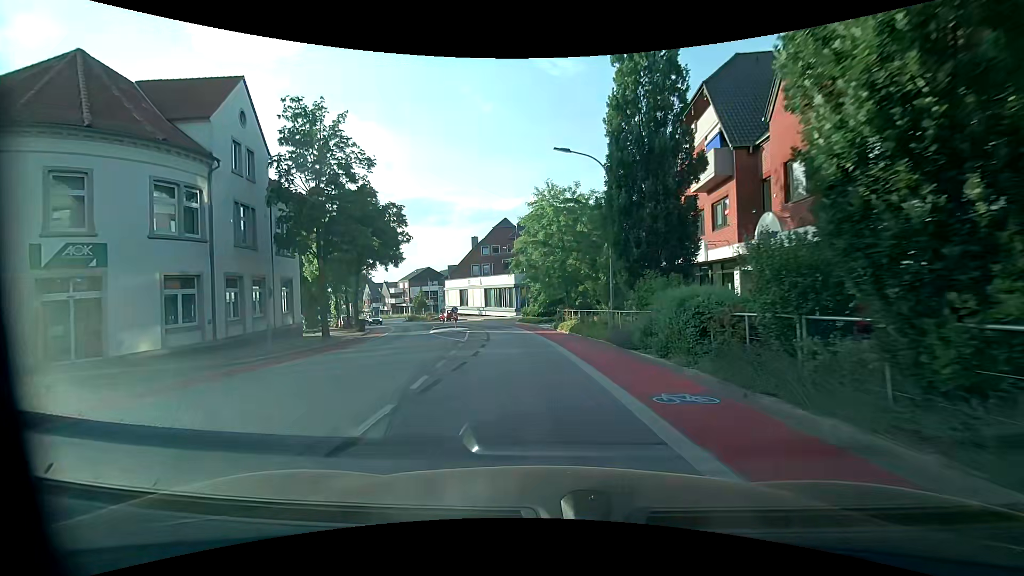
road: unclassified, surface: asphalt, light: Day
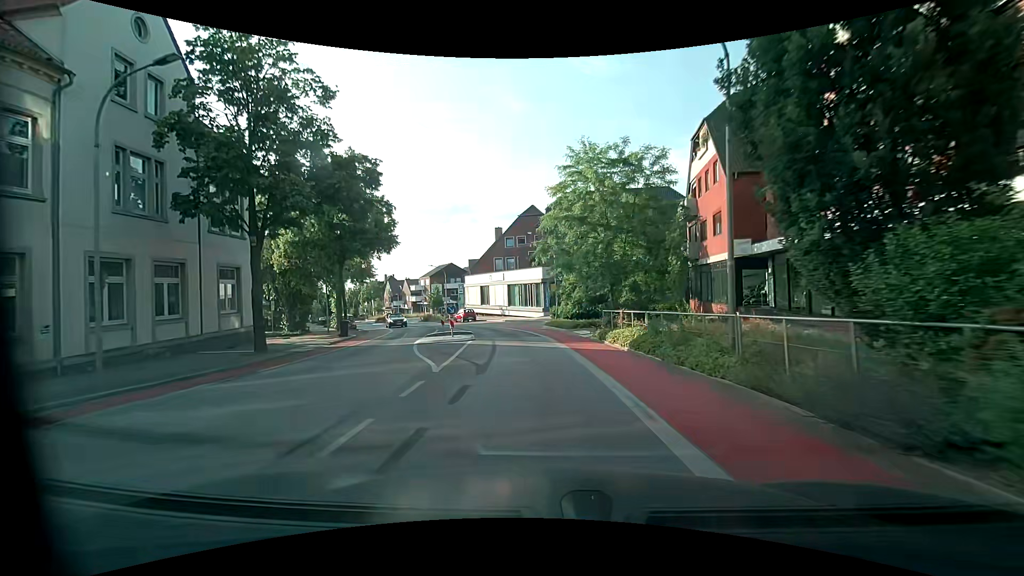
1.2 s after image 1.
(-0.4, +10.0) m; -4°
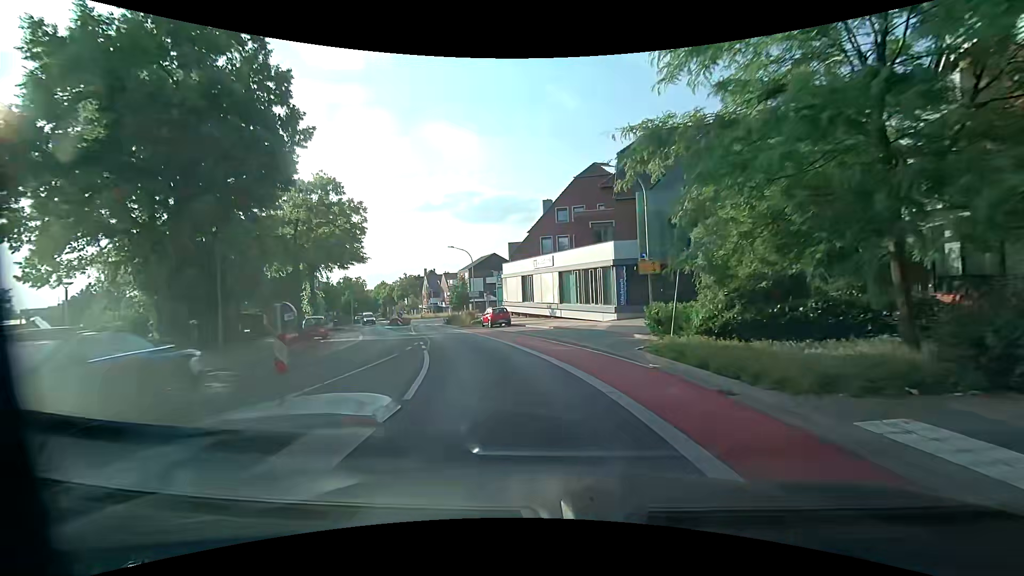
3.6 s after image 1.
(-1.0, +20.2) m; -7°
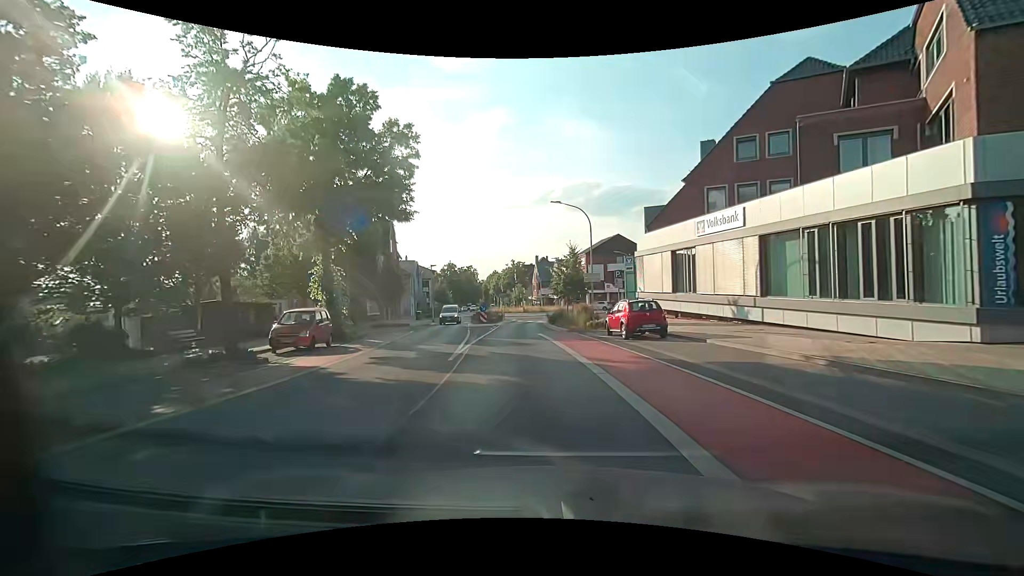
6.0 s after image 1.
(-2.2, +18.5) m; -13°
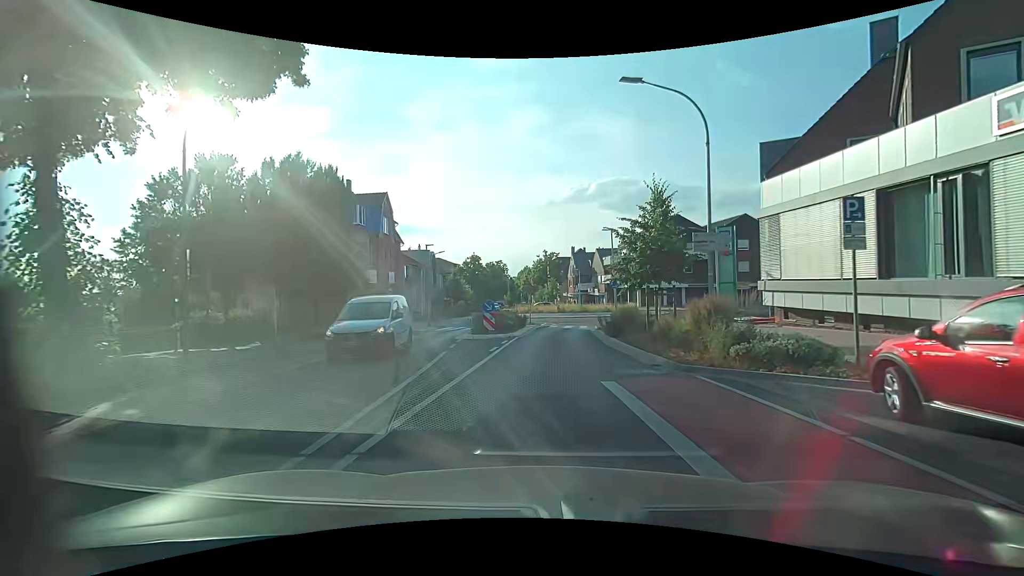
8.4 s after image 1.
(-0.8, +16.3) m; -4°
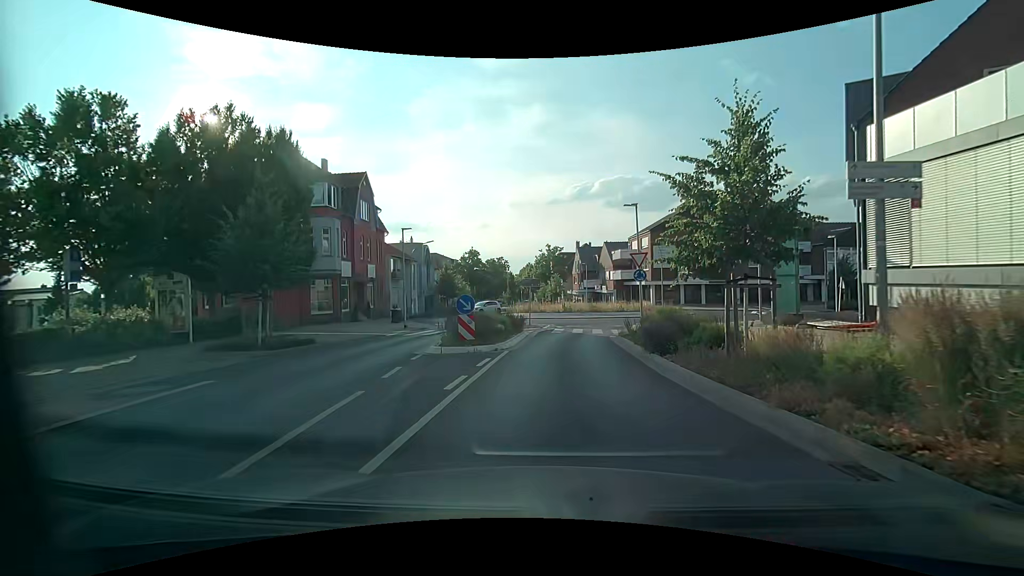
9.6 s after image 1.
(-0.1, +7.1) m; -2°
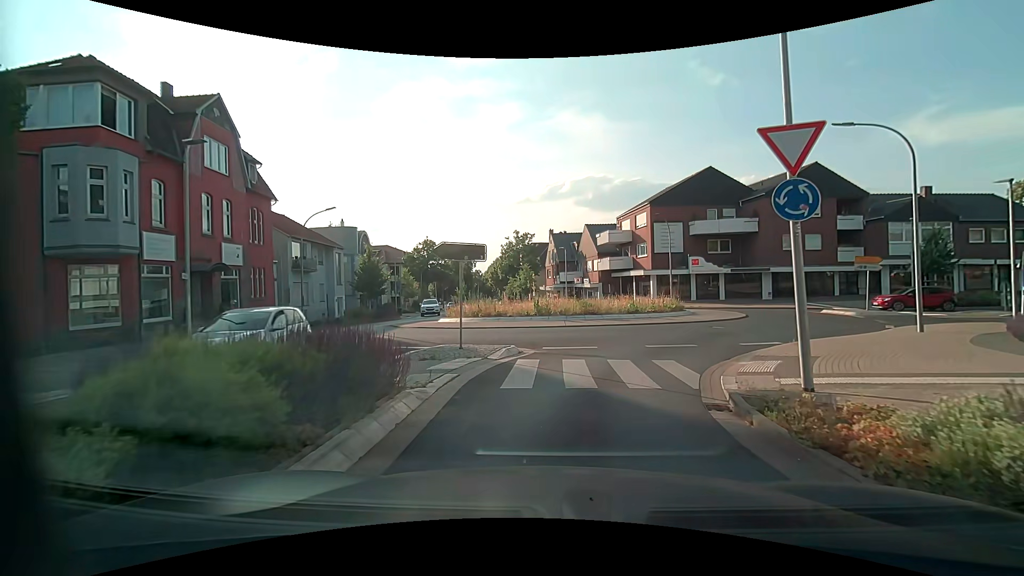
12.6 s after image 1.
(+0.6, +16.4) m; +5°
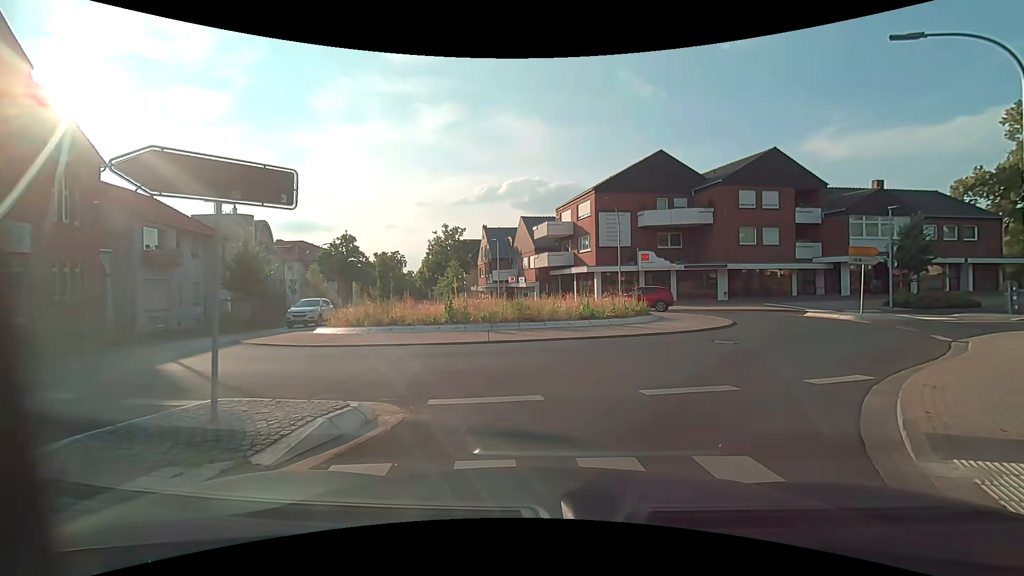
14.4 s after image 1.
(+0.3, +7.2) m; +6°
(+2, +10) (+9, +17) (+17, +22) (+27, +25) (+37, +26) (+47, +28) (+57, +28) (+67, +29) (+77, +28) (+87, +28) m
